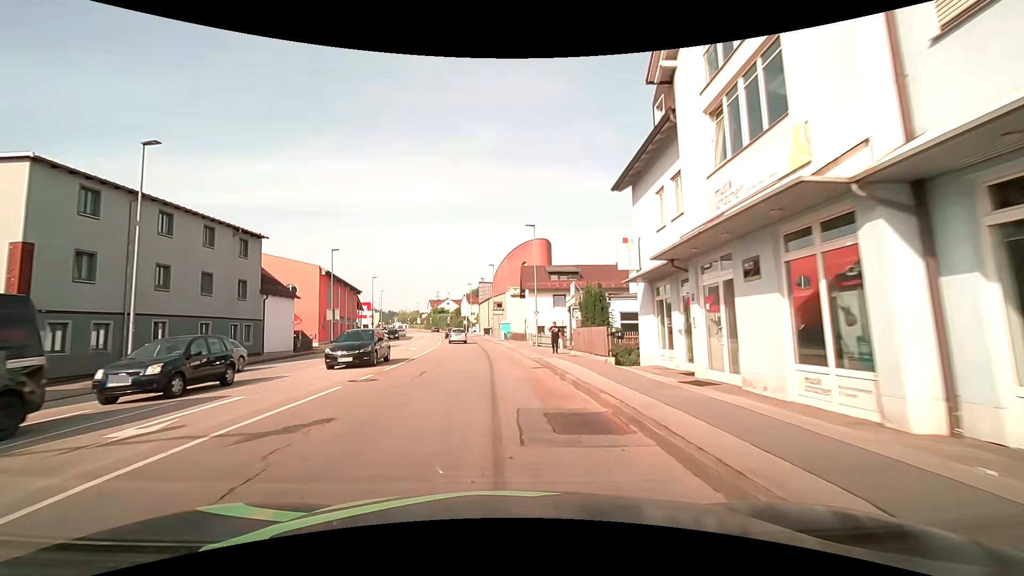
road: tertiary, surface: asphalt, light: Day
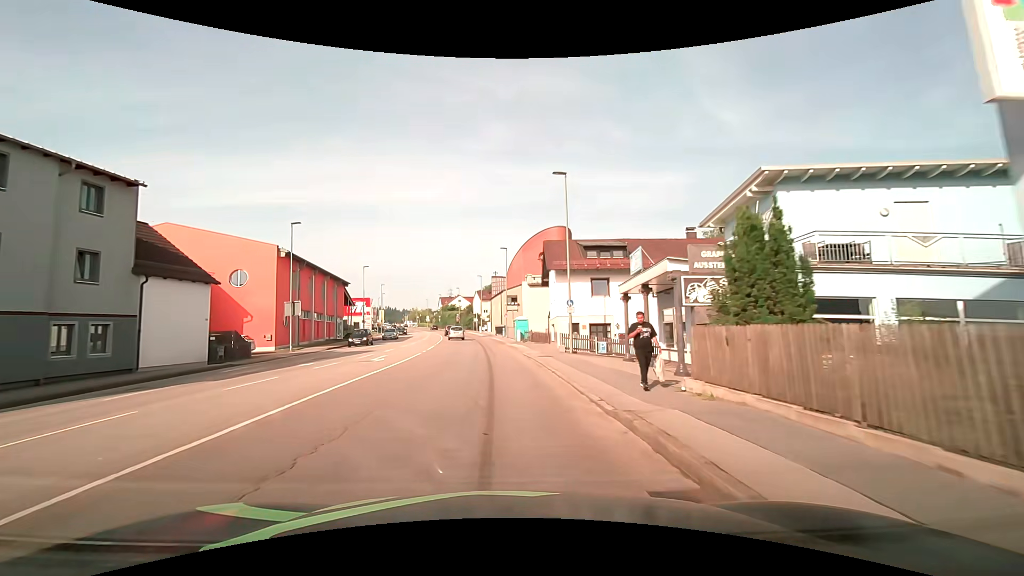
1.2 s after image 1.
(-0.1, +13.7) m; 0°
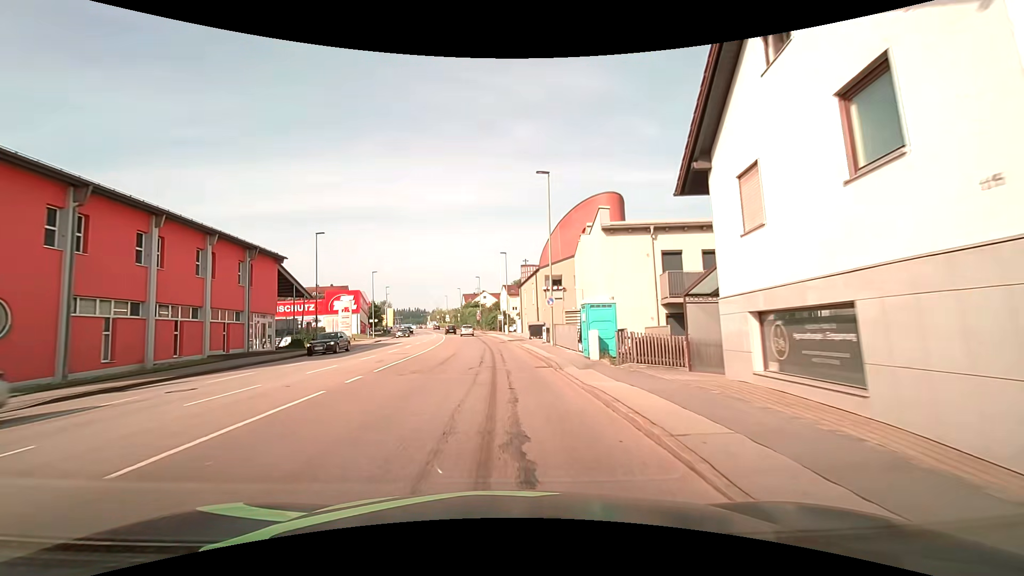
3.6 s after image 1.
(-1.6, +27.7) m; -5°
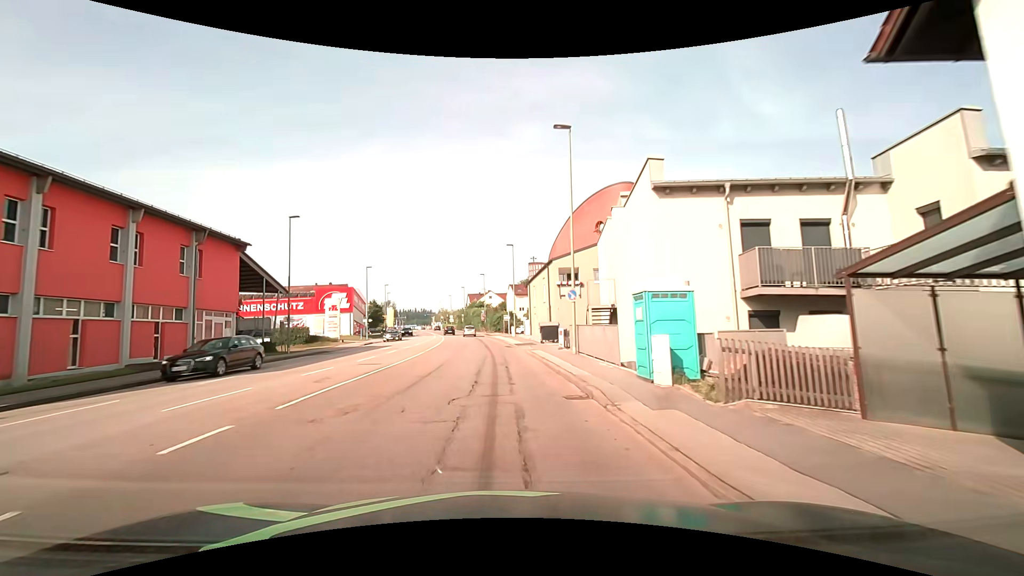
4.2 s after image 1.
(-0.1, +7.0) m; -1°
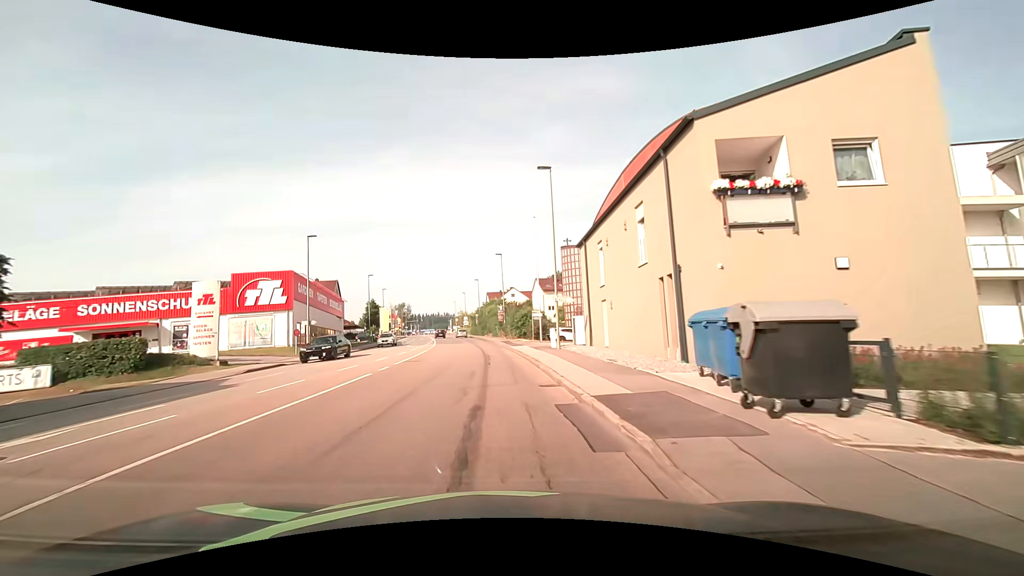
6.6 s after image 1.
(-0.5, +27.7) m; -3°
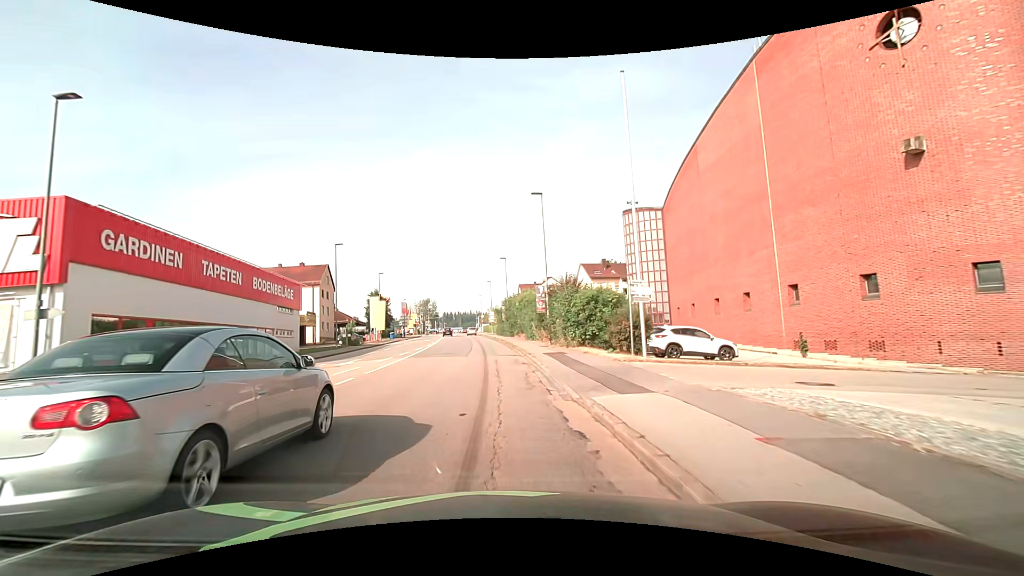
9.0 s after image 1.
(-0.9, +27.1) m; -4°
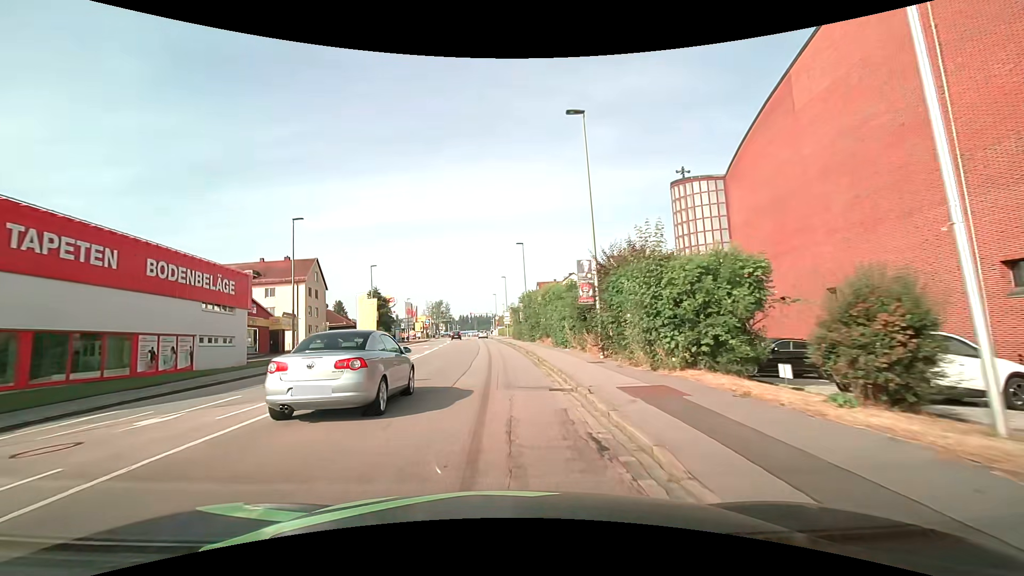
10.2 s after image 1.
(-0.1, +13.3) m; -1°
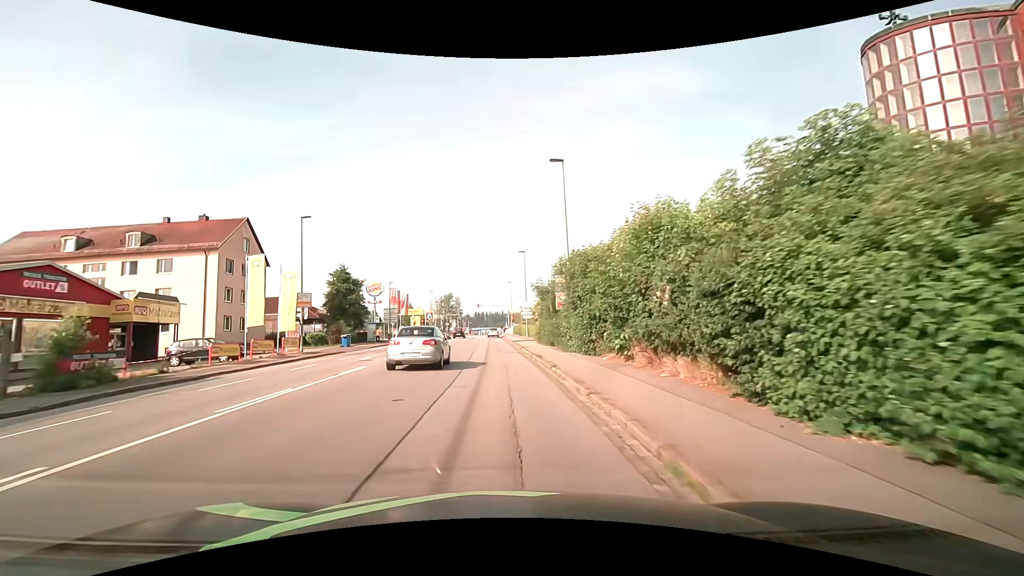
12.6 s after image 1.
(-0.6, +26.0) m; -2°
(0, +10) (0, +20) (-1, +30) (-1, +40) (-2, +50) (-2, +60) (-3, +70) (-3, +80) (-3, +90) (-4, +100) m
